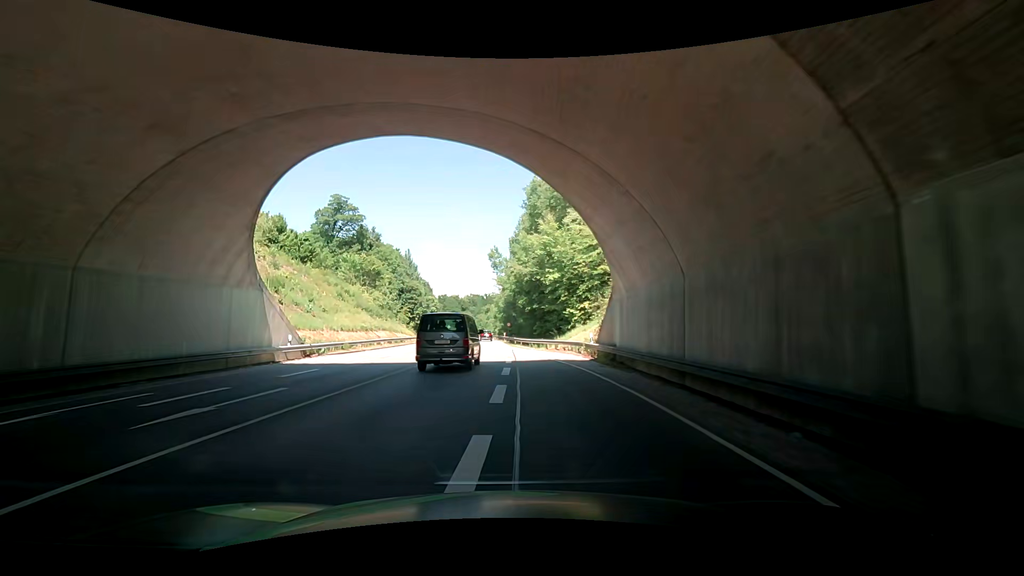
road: primary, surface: asphalt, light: Day
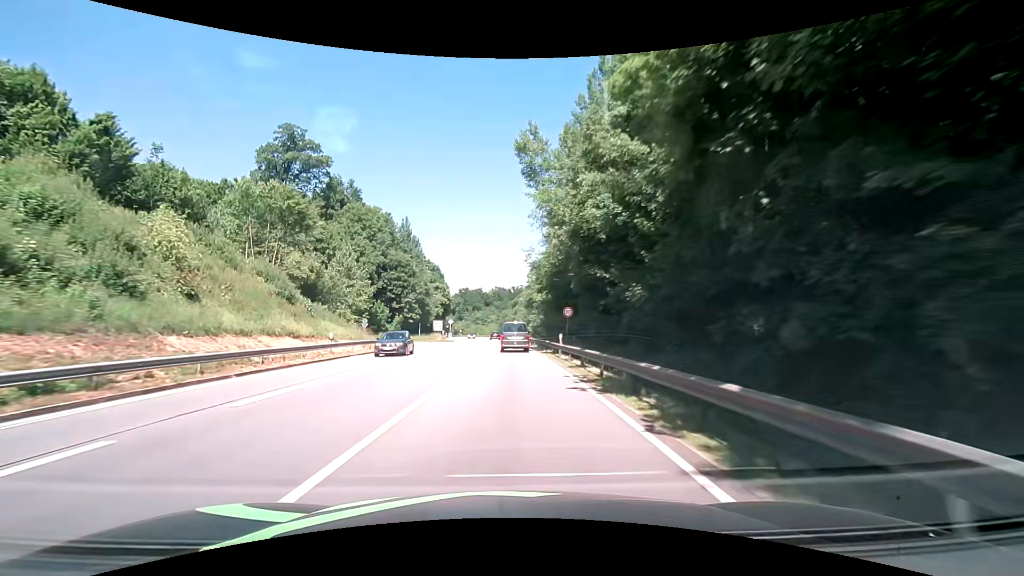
(+3.3, +49.5) m; +5°
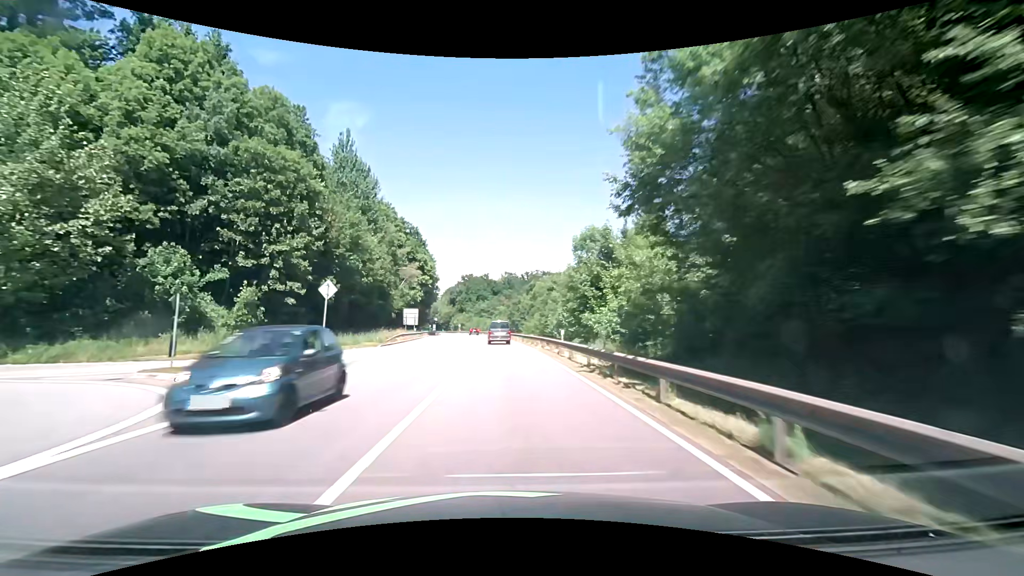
(-0.5, +53.7) m; -2°
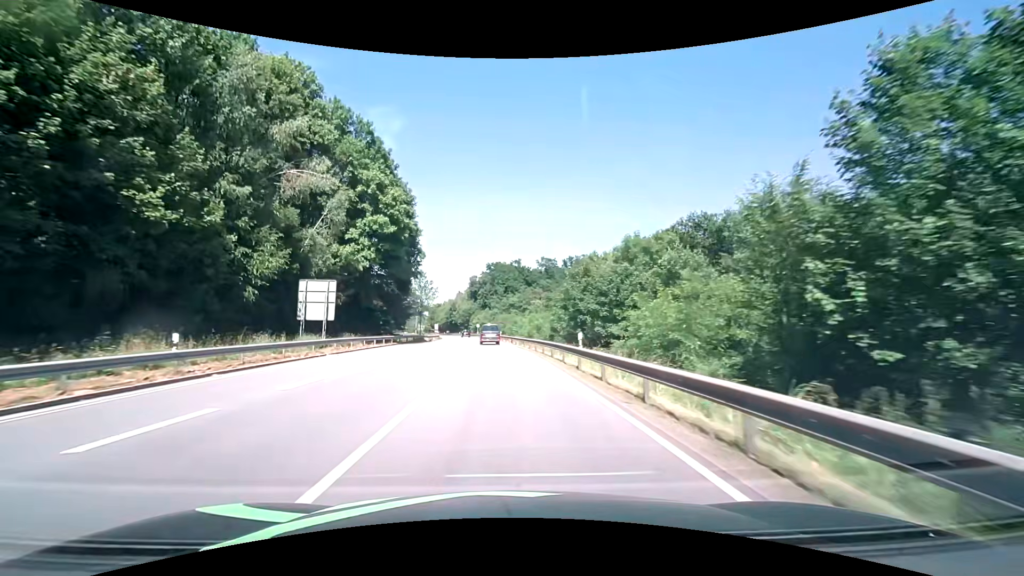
(-1.1, +56.0) m; -3°
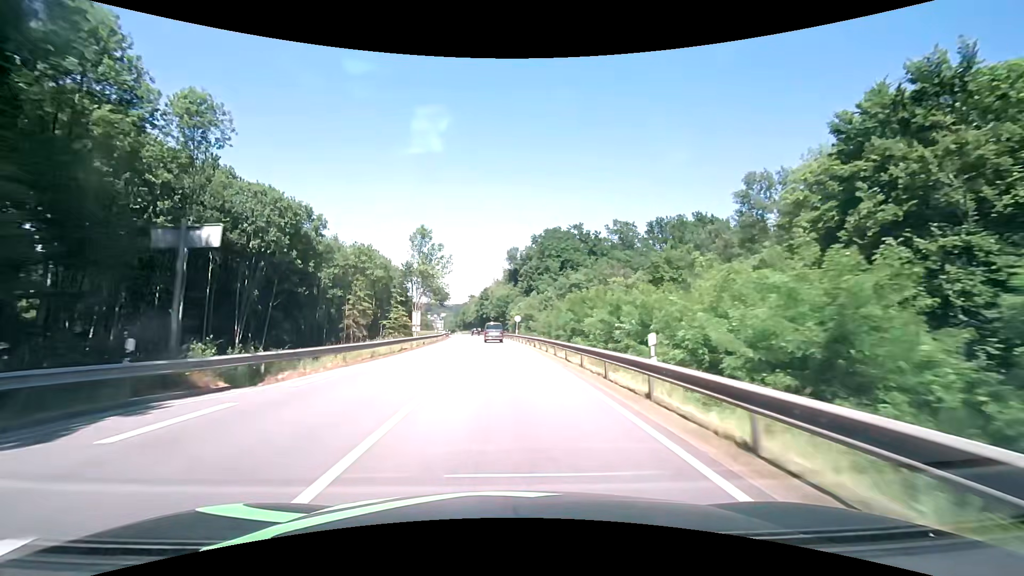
(-2.8, +60.1) m; -5°
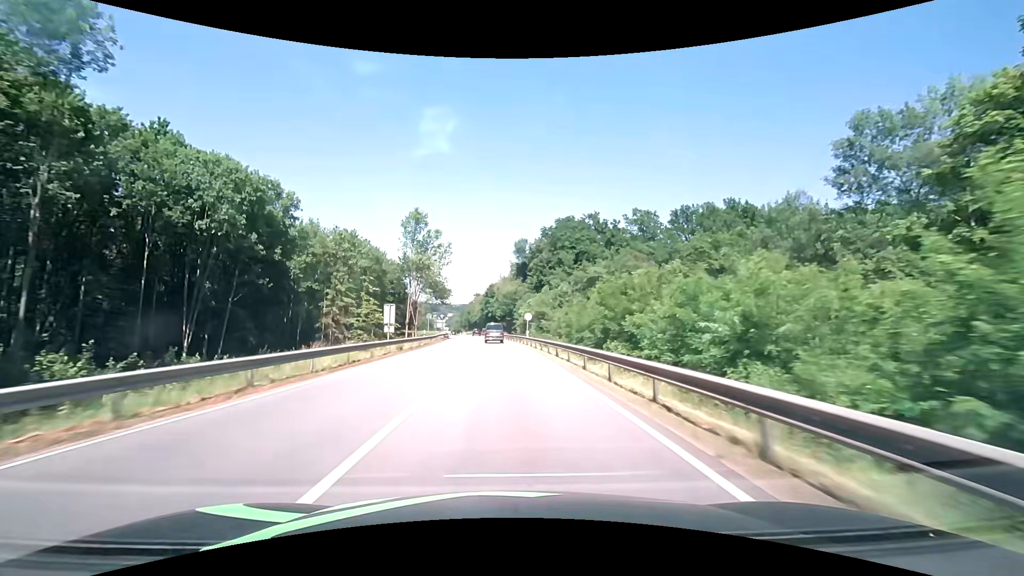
(-0.1, +12.3) m; -1°
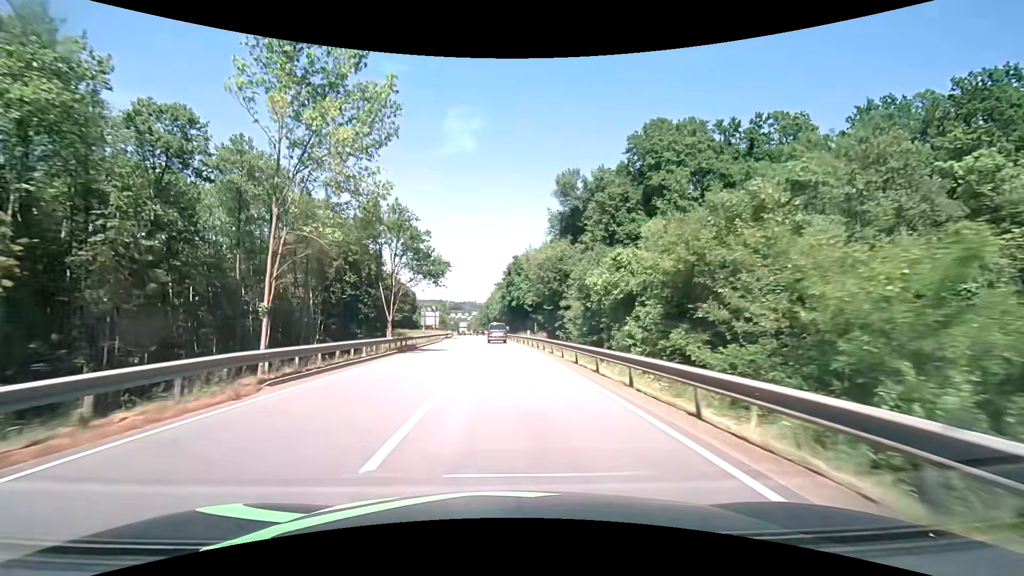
(-1.3, +49.5) m; -3°
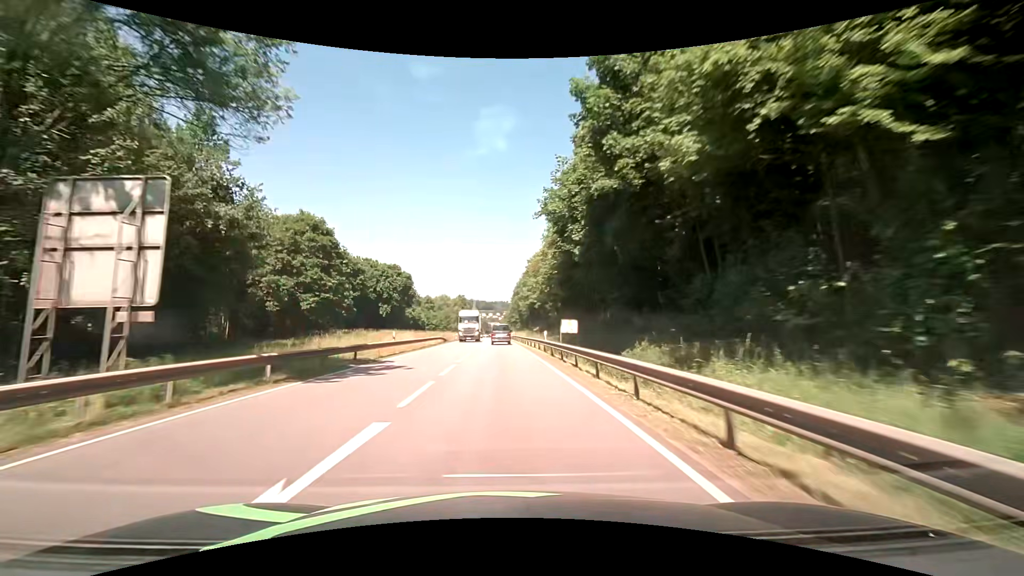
(-1.8, +62.2) m; -4°
(0, +10) (0, +20) (0, +30) (-1, +40) (-1, +50) (-1, +60) (-1, +70) (-1, +80) (-2, +90) (-2, +100) m
